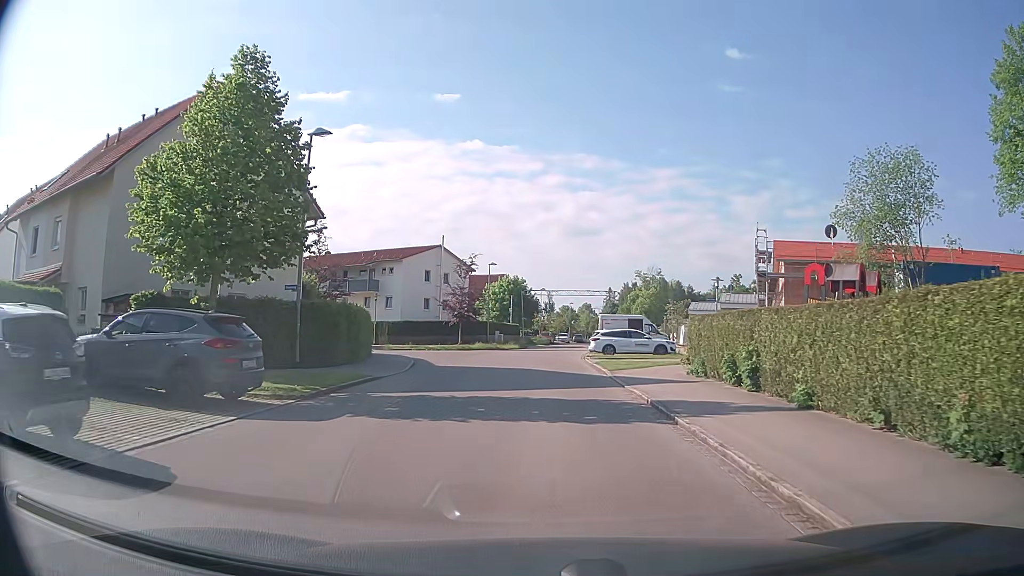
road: residential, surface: asphalt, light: Day
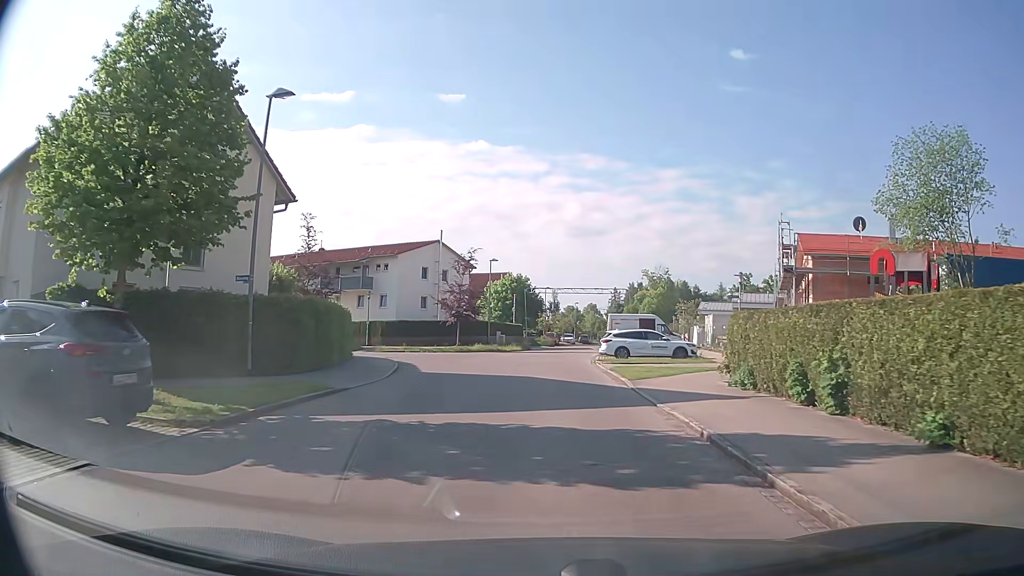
(0.0, +4.0) m; 0°
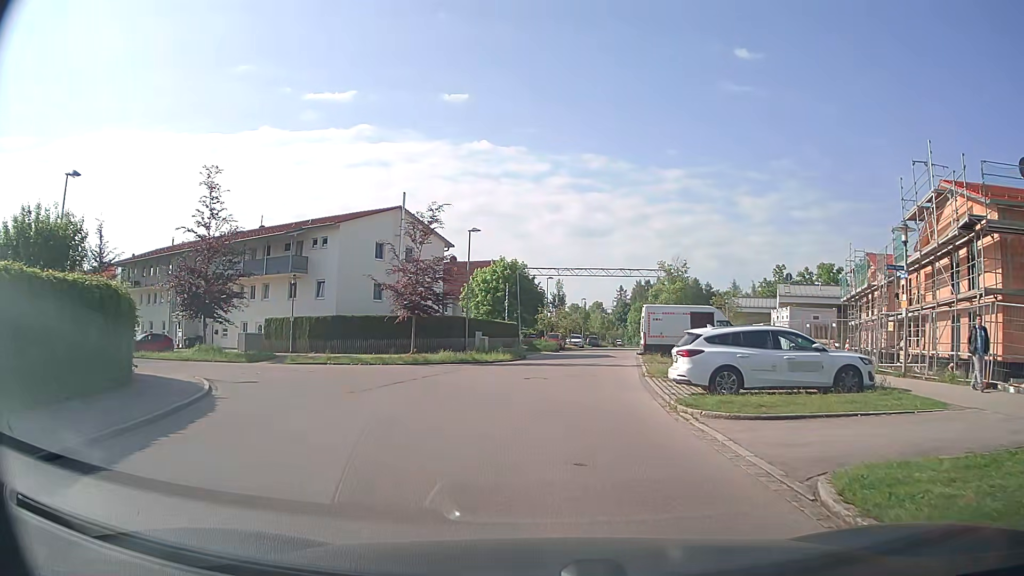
(0.0, +17.8) m; 0°
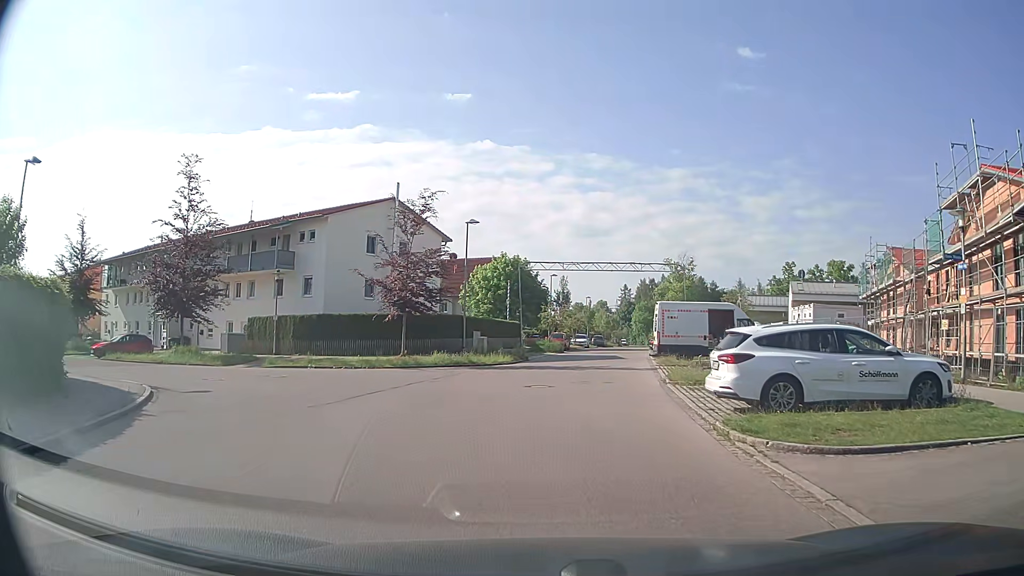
(0.0, +3.1) m; -1°
(0, +10) (-3, +19) (-12, +25) (-21, +29) (-29, +34) (-38, +39) (-47, +44) (-55, +49) (-64, +54) (-73, +59) m
